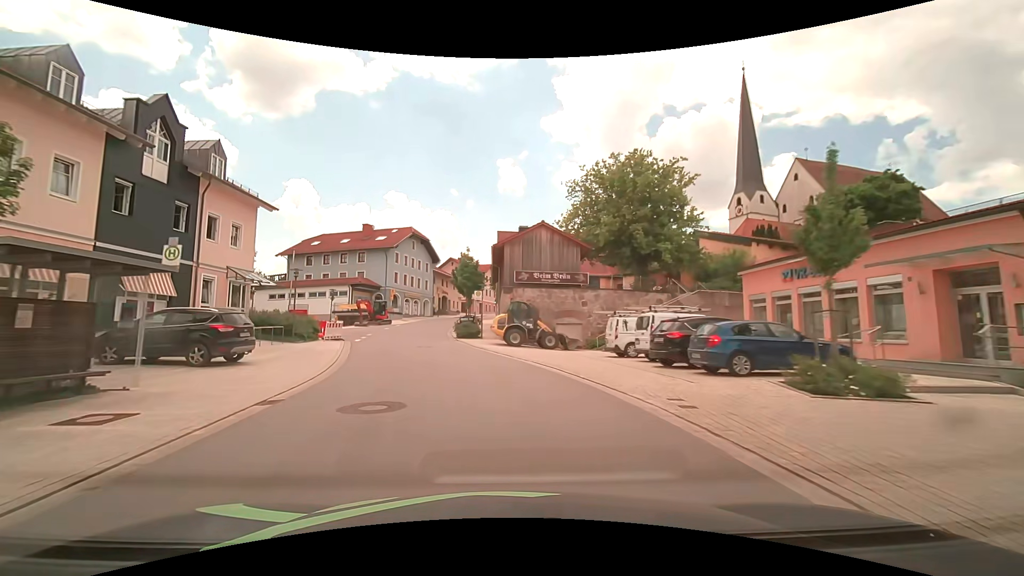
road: tertiary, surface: asphalt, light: Day
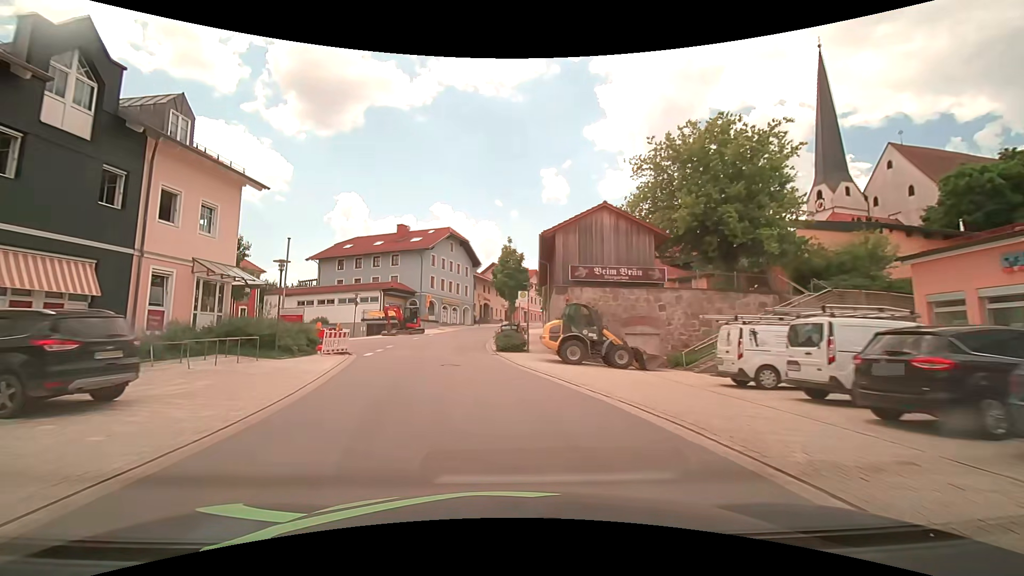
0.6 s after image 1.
(-0.3, +7.4) m; -5°
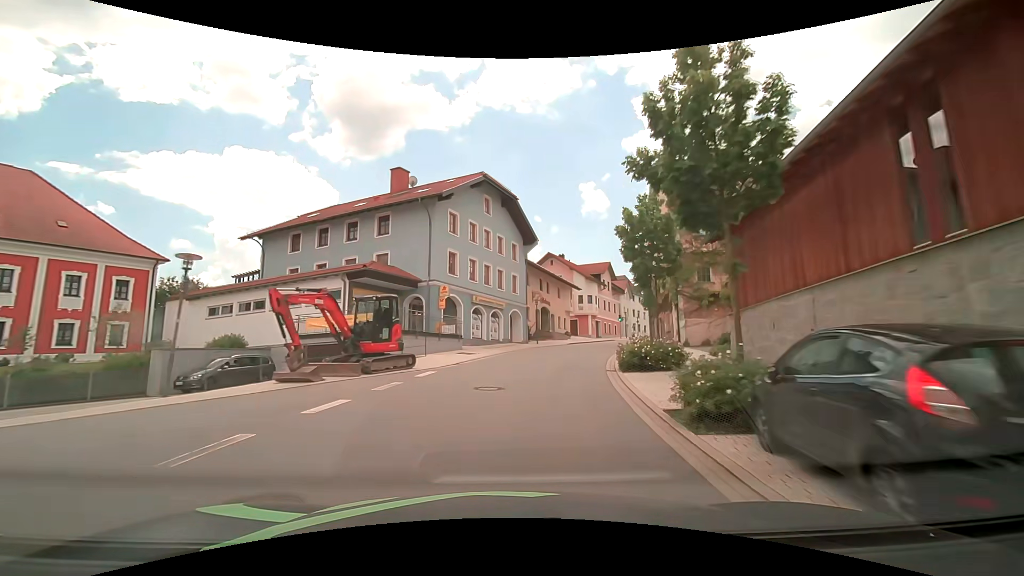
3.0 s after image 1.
(-2.9, +29.4) m; -6°
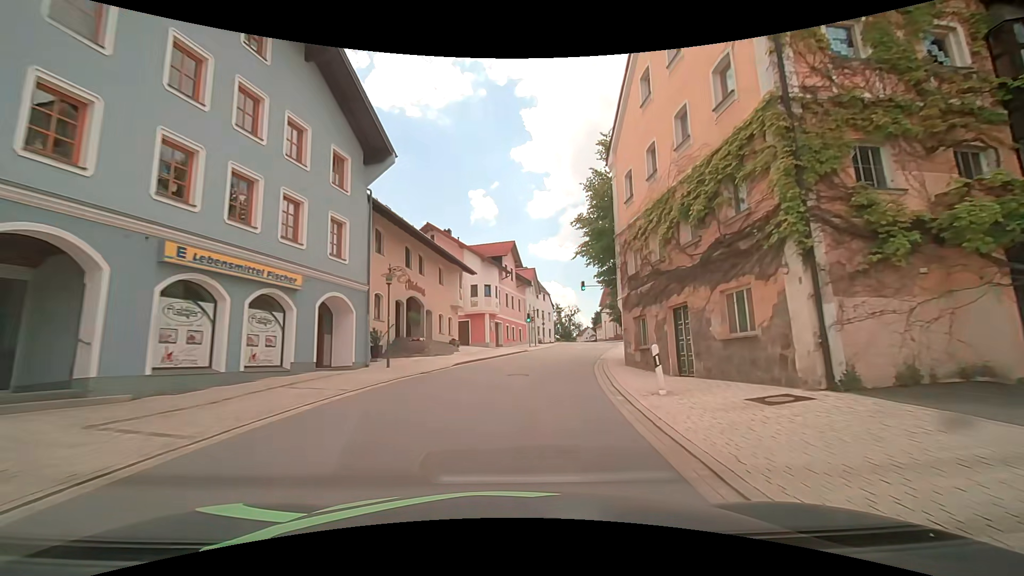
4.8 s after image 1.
(+2.6, +21.8) m; +14°
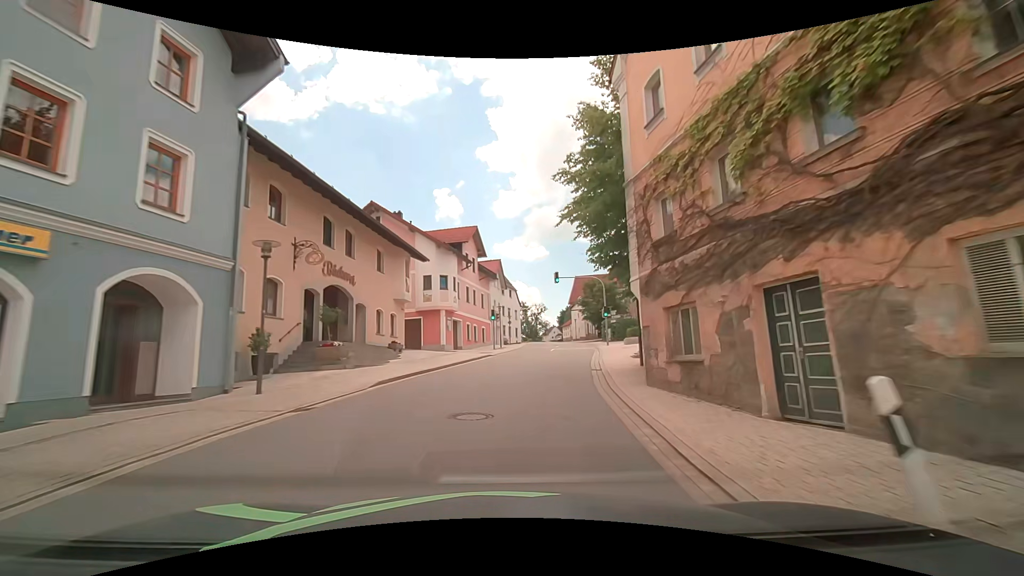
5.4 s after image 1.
(+0.2, +7.4) m; +4°
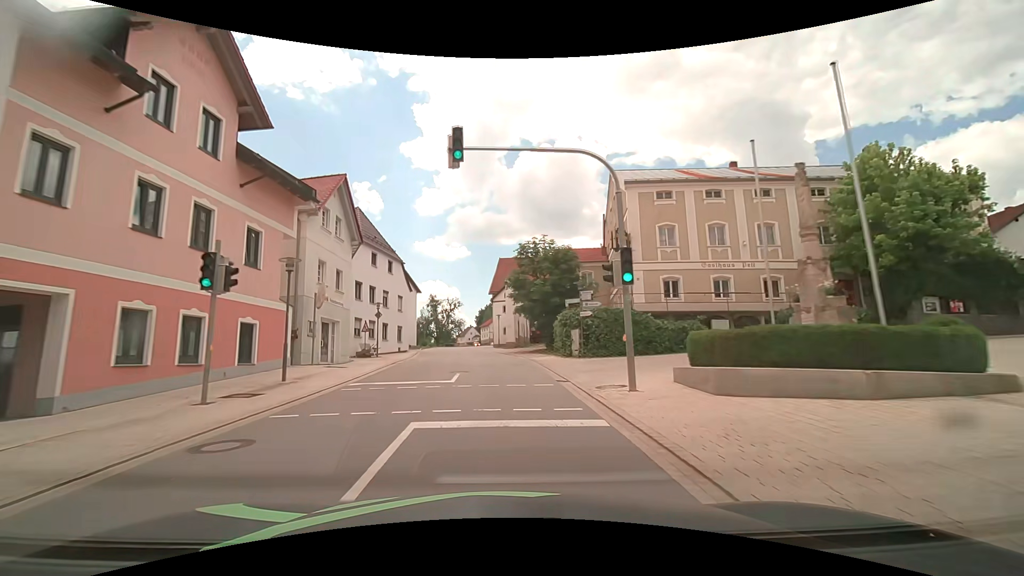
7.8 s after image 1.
(+3.5, +29.8) m; +9°
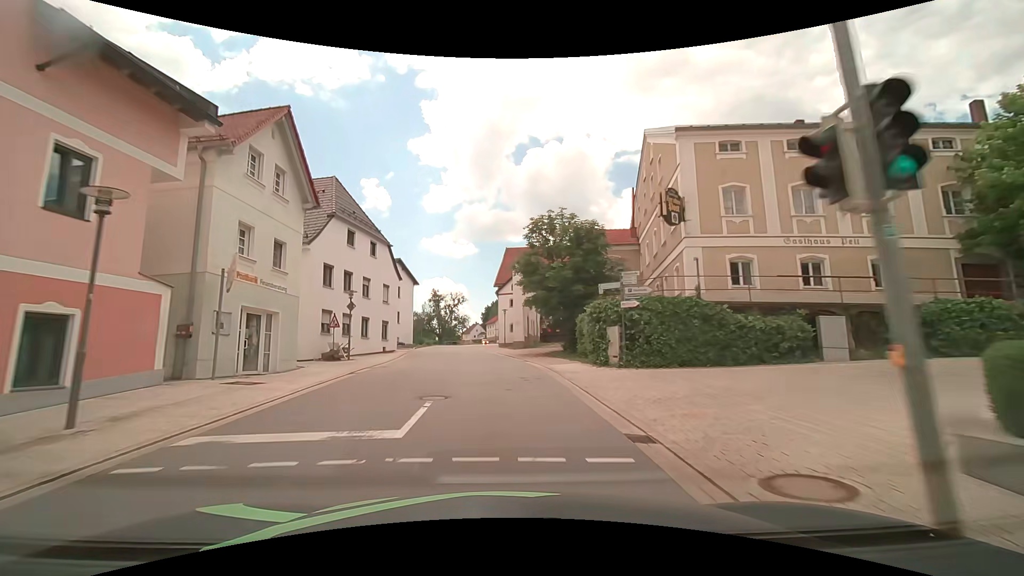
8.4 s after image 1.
(0.0, +7.6) m; -1°
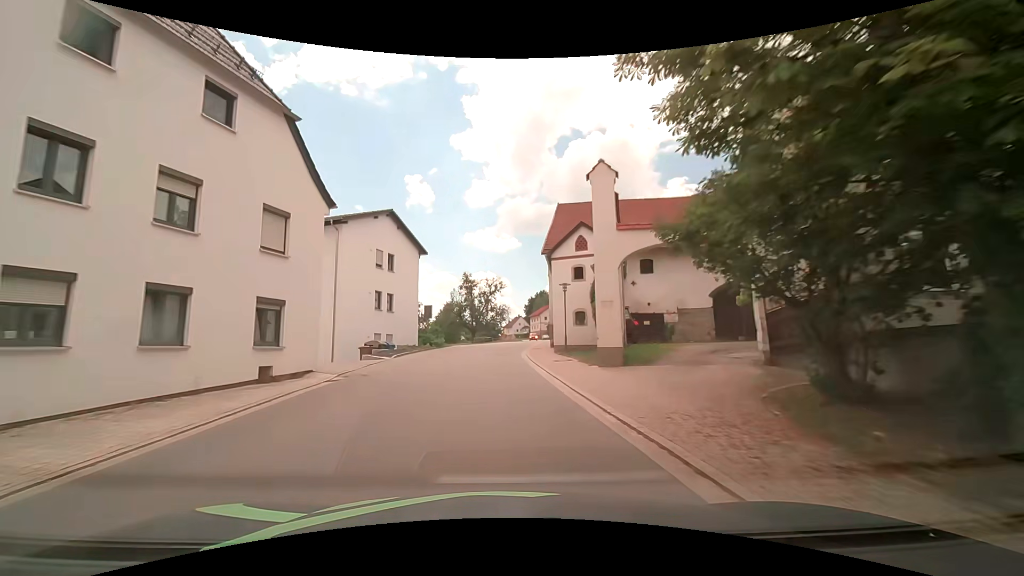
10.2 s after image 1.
(-0.9, +22.9) m; -5°
(0, +10) (-1, +20) (-1, +30) (0, +40) (+1, +50) (+2, +60) (+3, +70) (+4, +80) (+6, +90) (+7, +100) m
